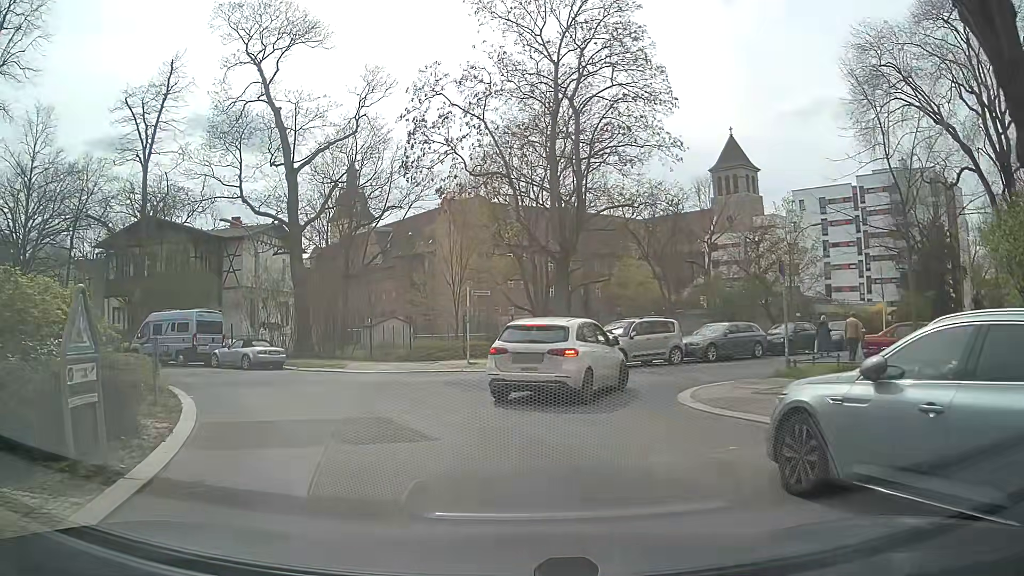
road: residential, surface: asphalt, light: Day
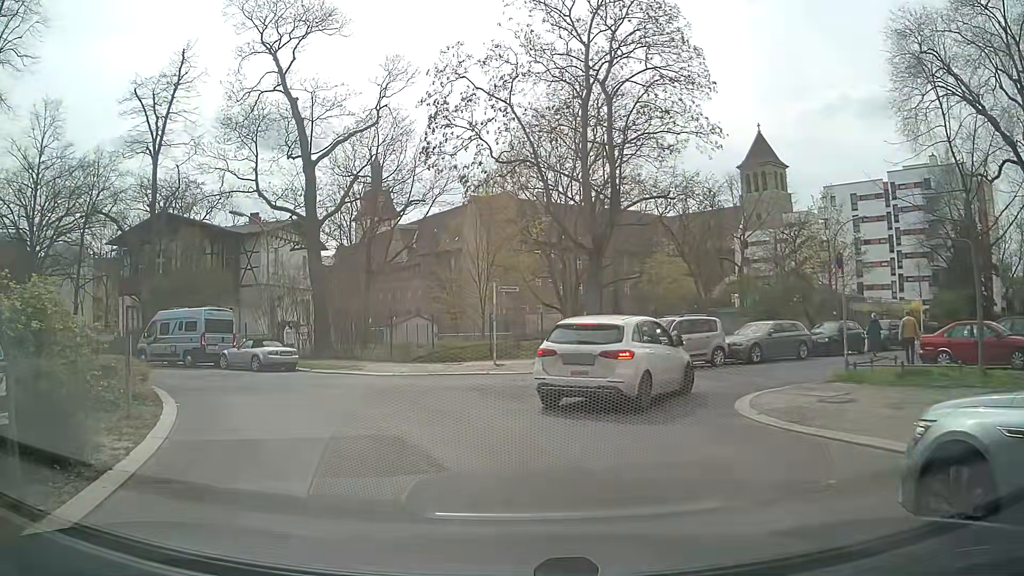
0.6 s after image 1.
(0.0, +1.8) m; -2°
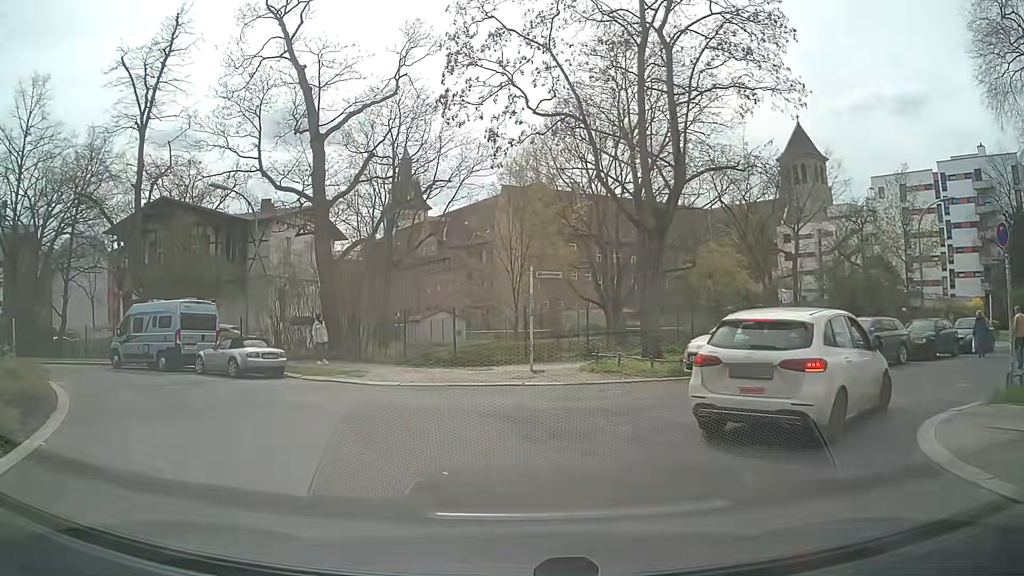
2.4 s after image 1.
(-0.2, +4.9) m; -3°
